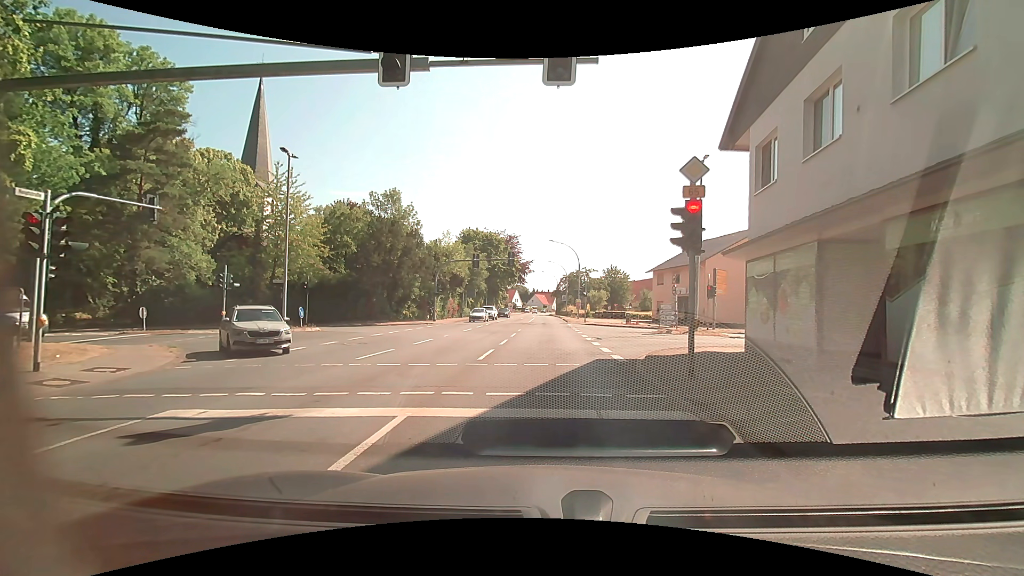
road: primary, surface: asphalt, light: Day
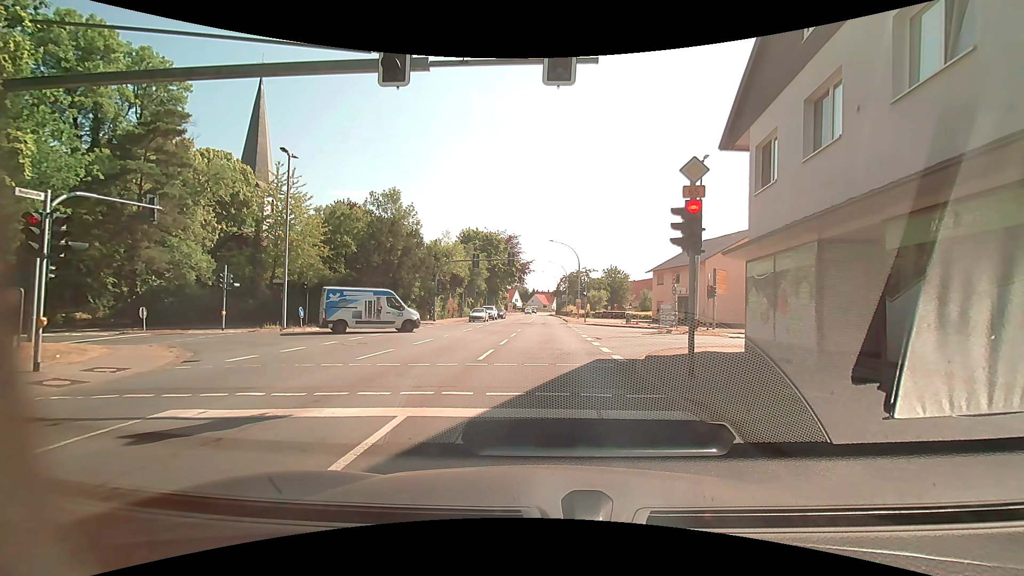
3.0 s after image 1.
(0.0, 0.0) m; 0°
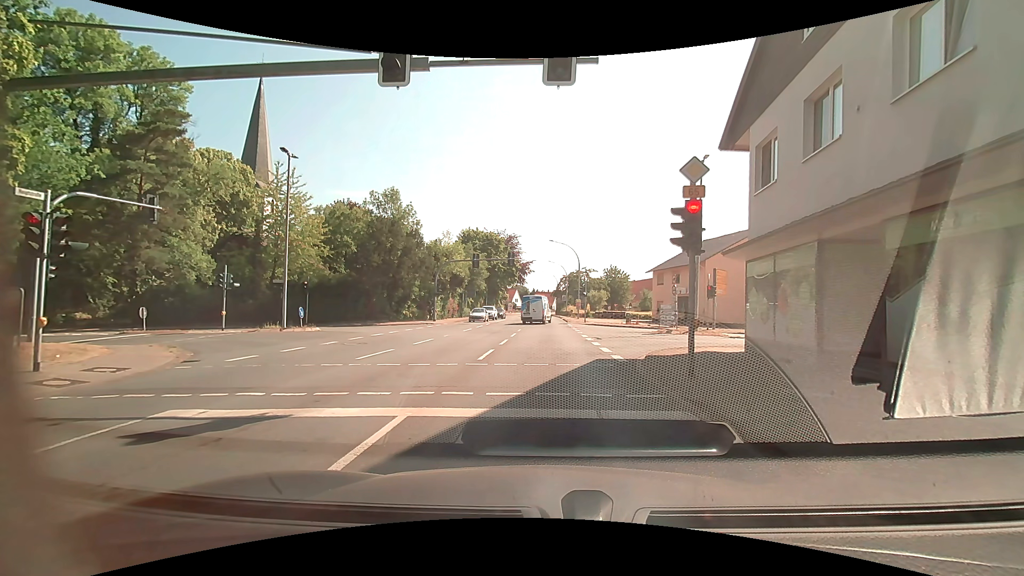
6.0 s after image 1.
(0.0, 0.0) m; 0°
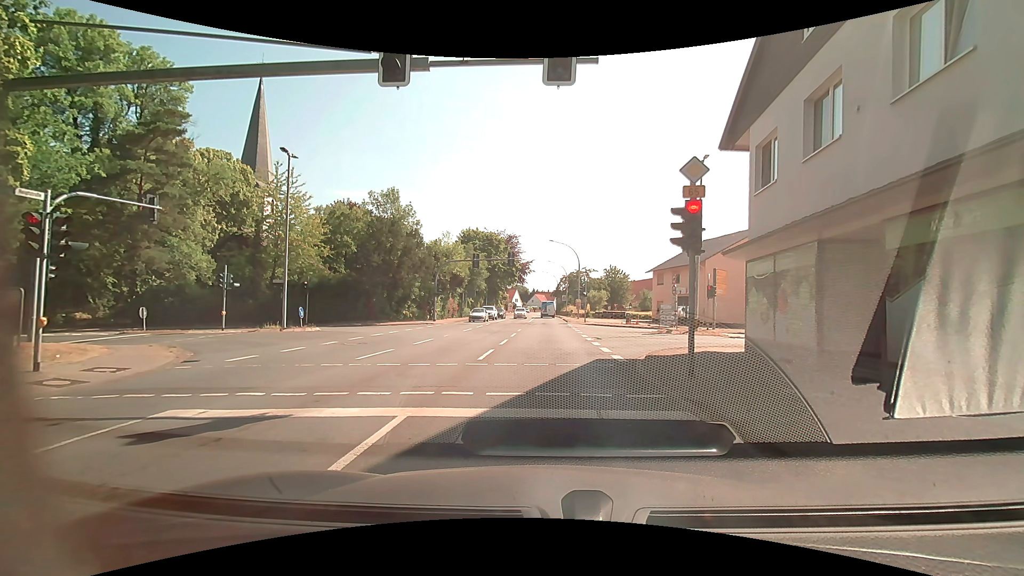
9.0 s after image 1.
(0.0, 0.0) m; 0°
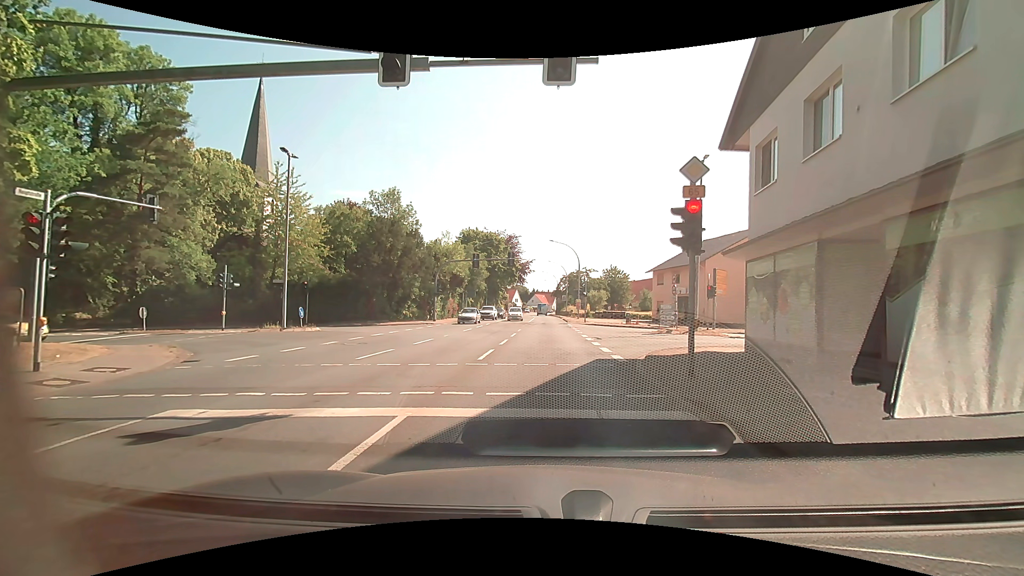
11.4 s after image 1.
(0.0, 0.0) m; 0°
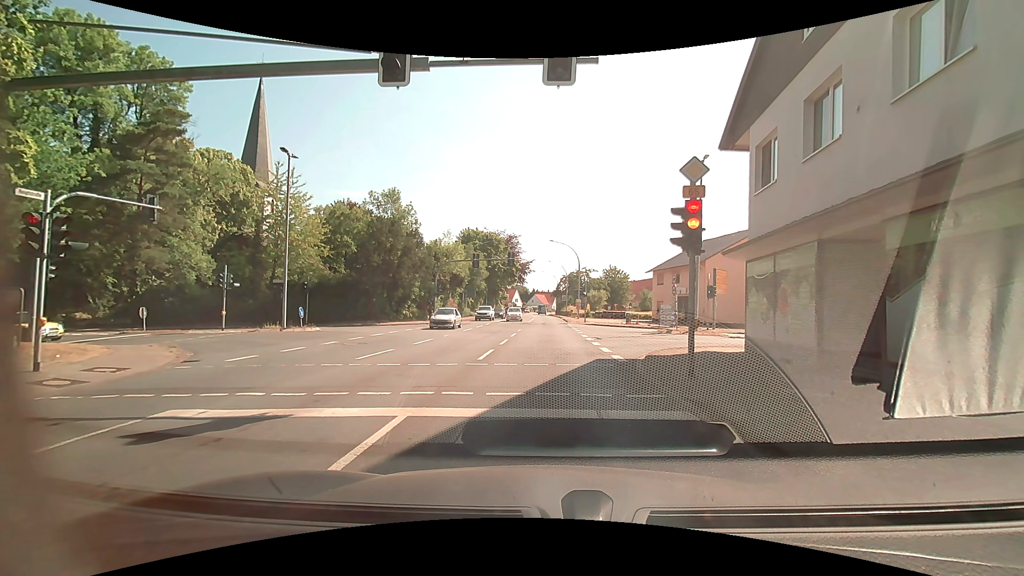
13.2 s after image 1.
(0.0, 0.0) m; 0°
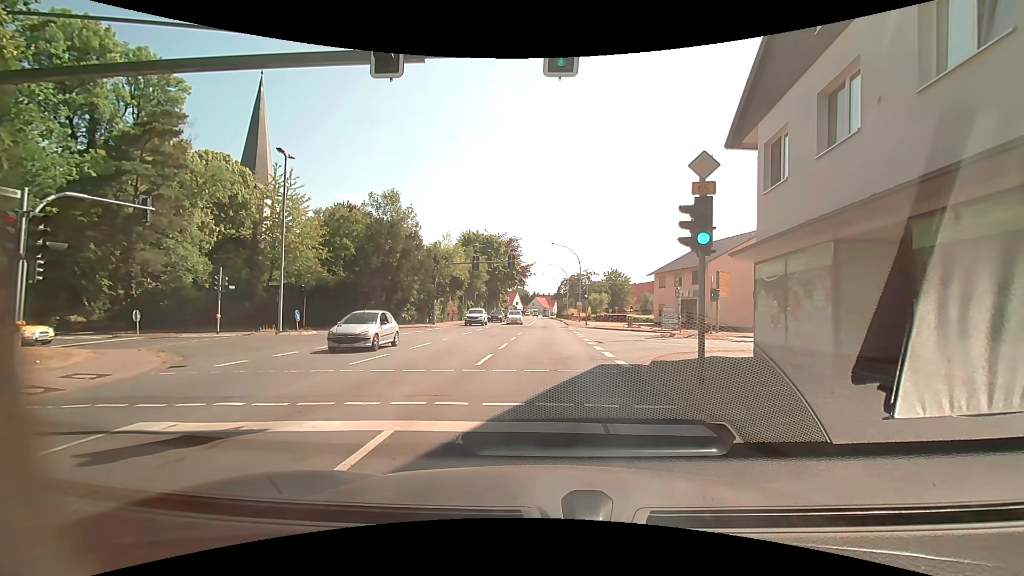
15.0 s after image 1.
(0.0, +0.6) m; 0°
